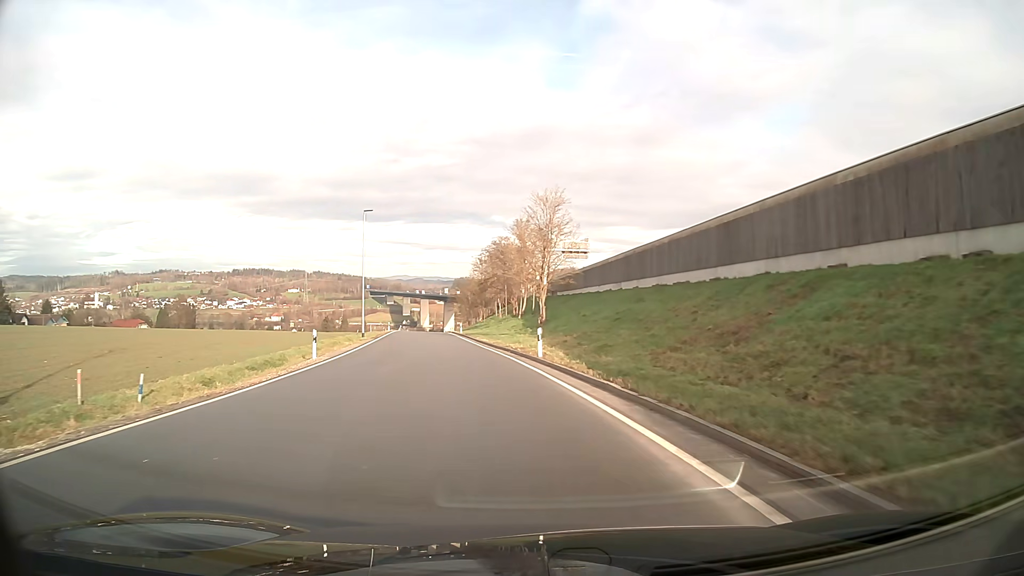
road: unclassified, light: Day
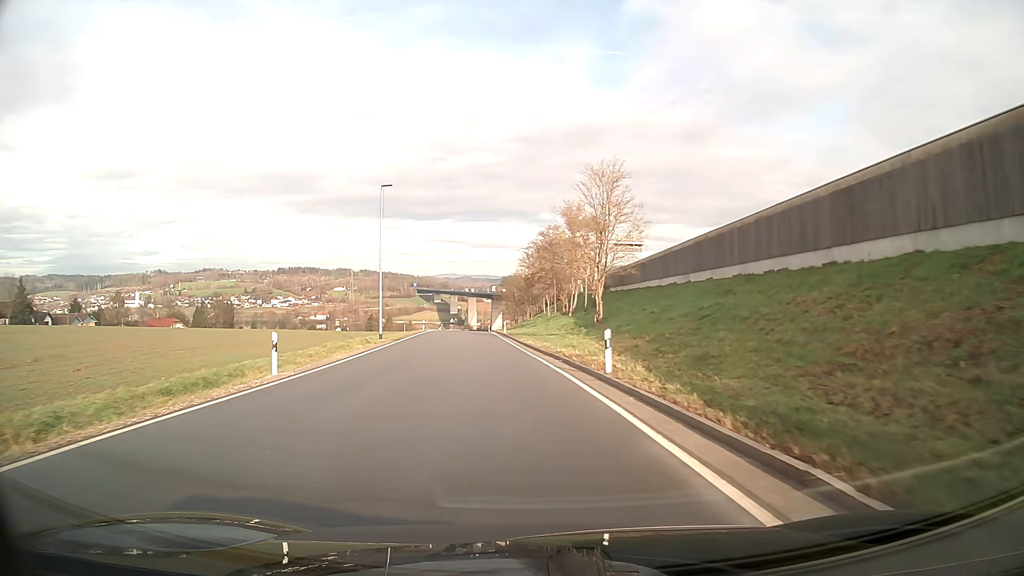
(-0.3, +8.1) m; -4°
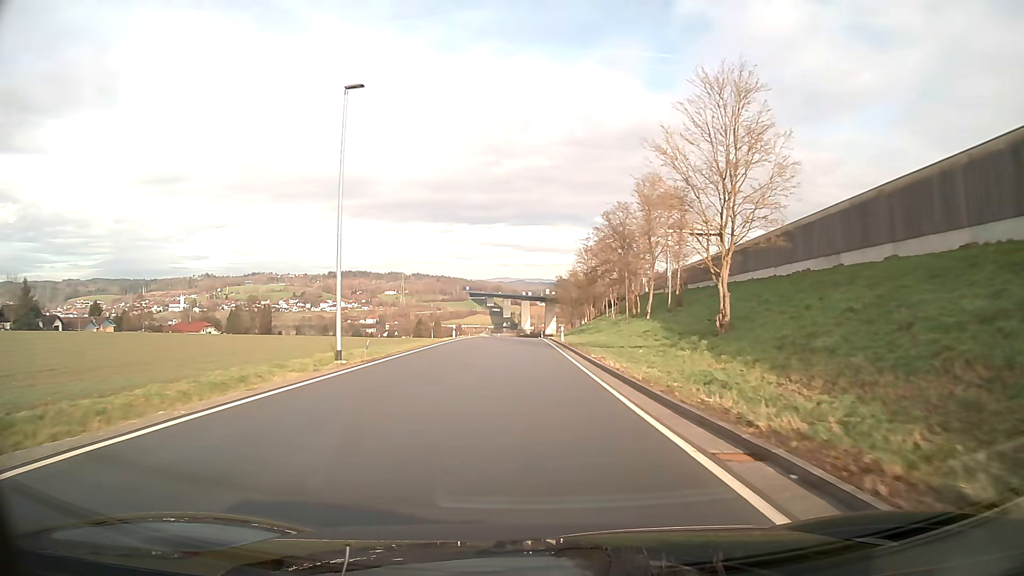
(-0.5, +16.8) m; -3°
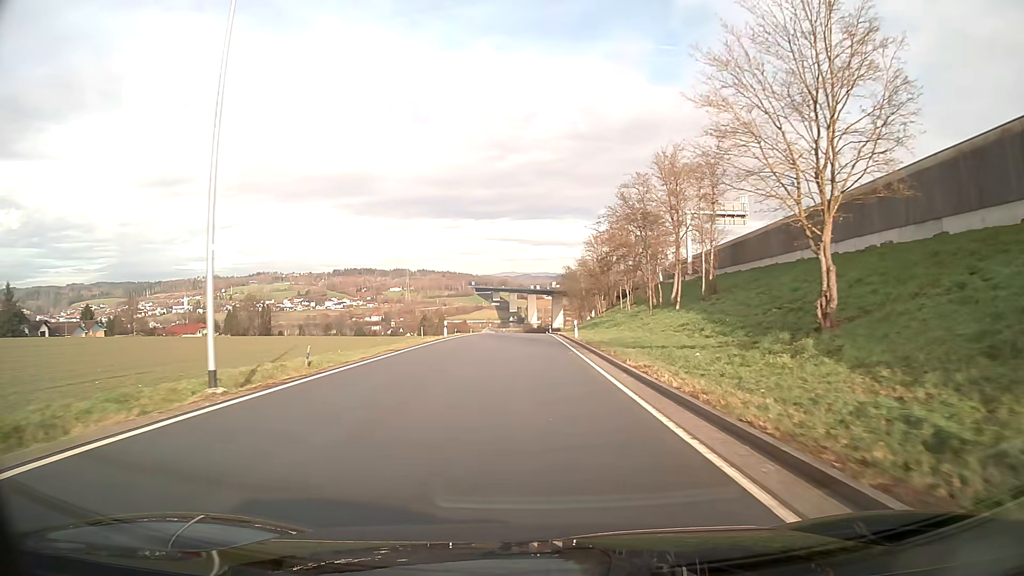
(0.0, +8.5) m; 0°
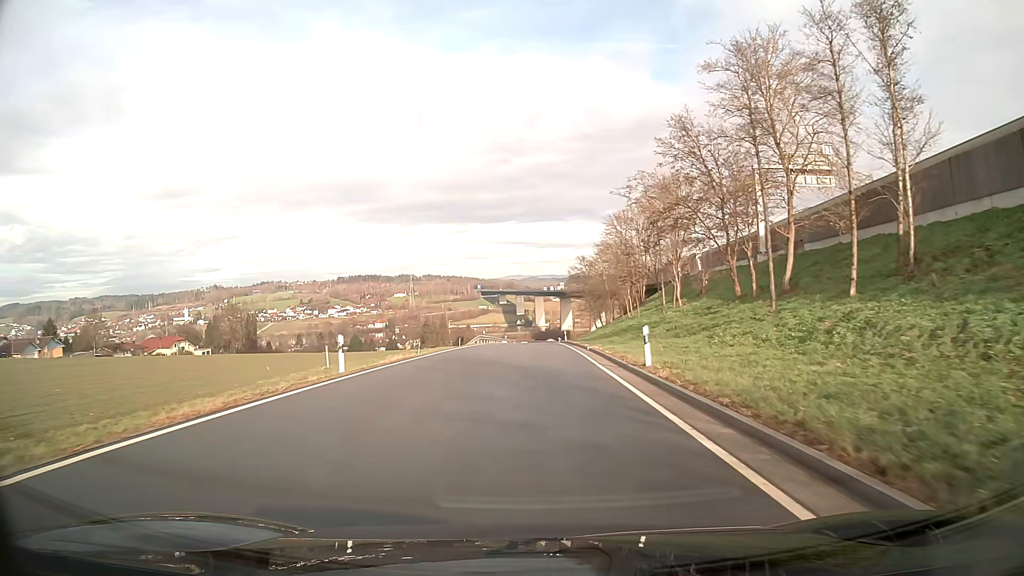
(-0.2, +24.1) m; -1°
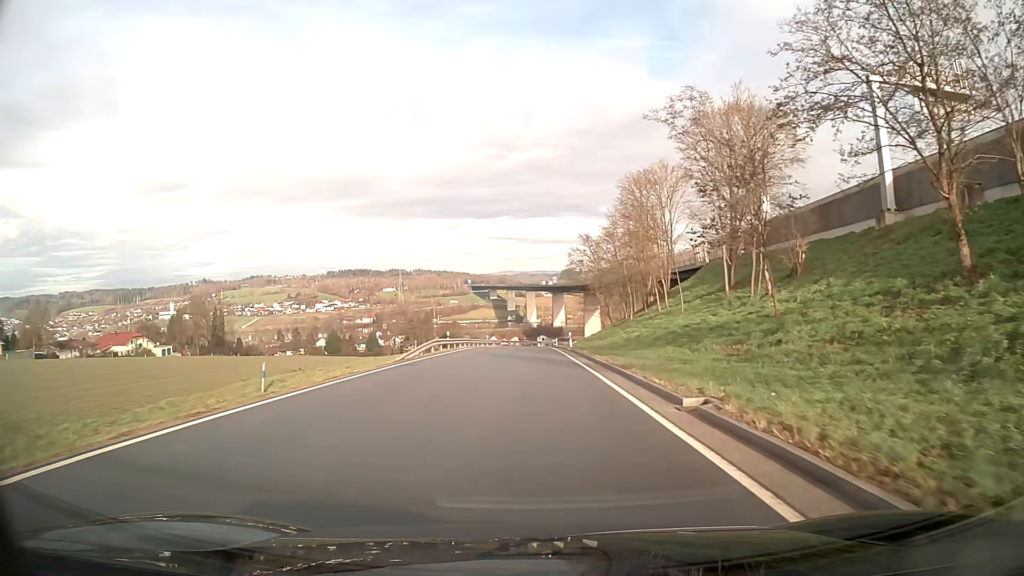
(+0.1, +22.8) m; 0°
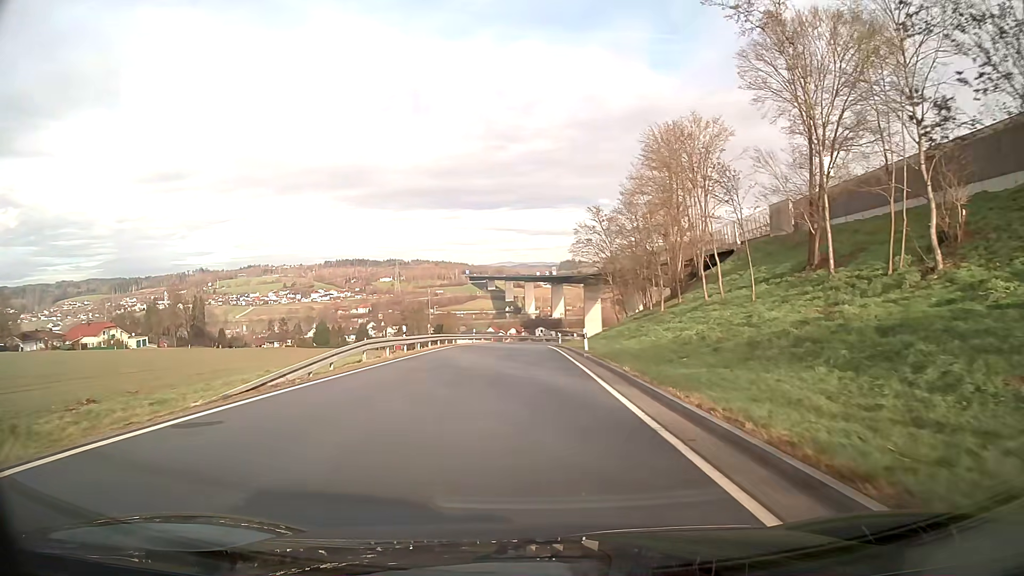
(0.0, +14.8) m; 0°
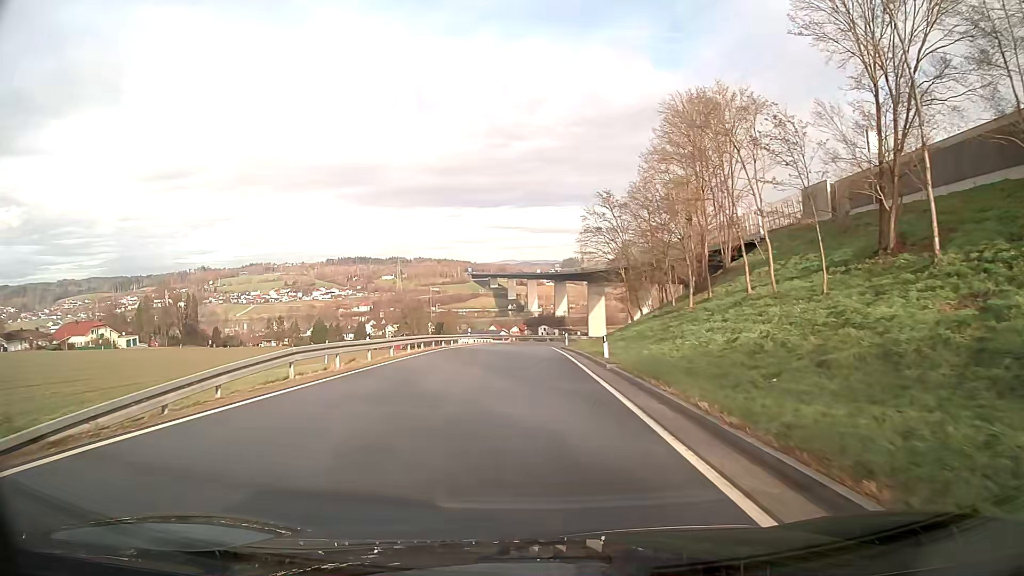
(0.0, +7.3) m; 0°
